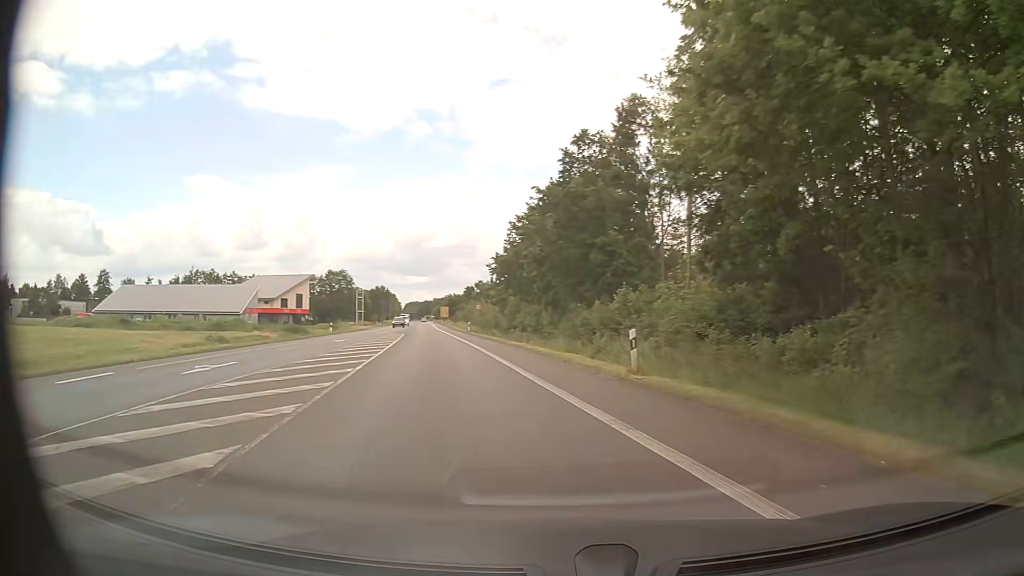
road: primary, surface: asphalt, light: Day
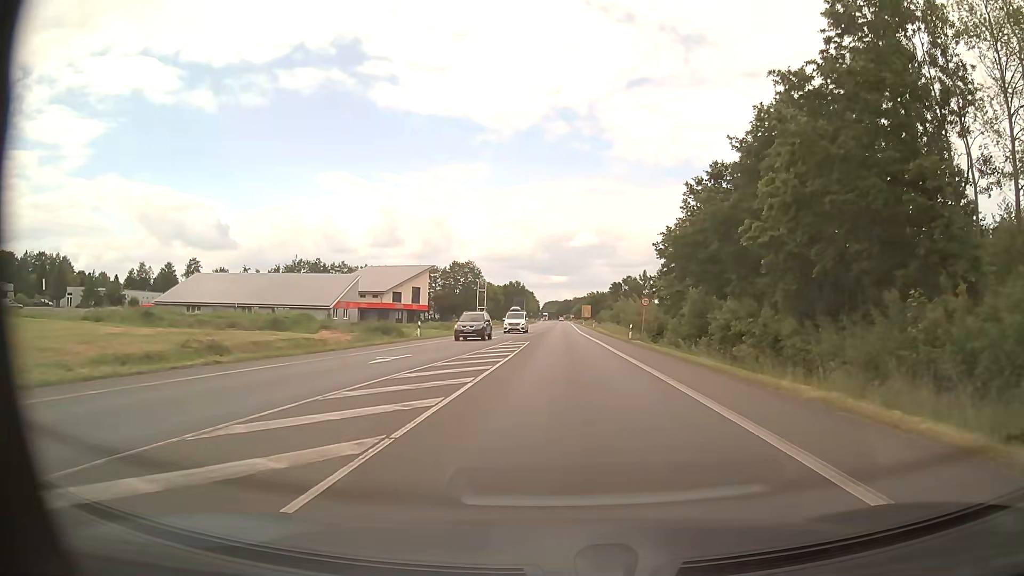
(-4.3, +22.5) m; -13°
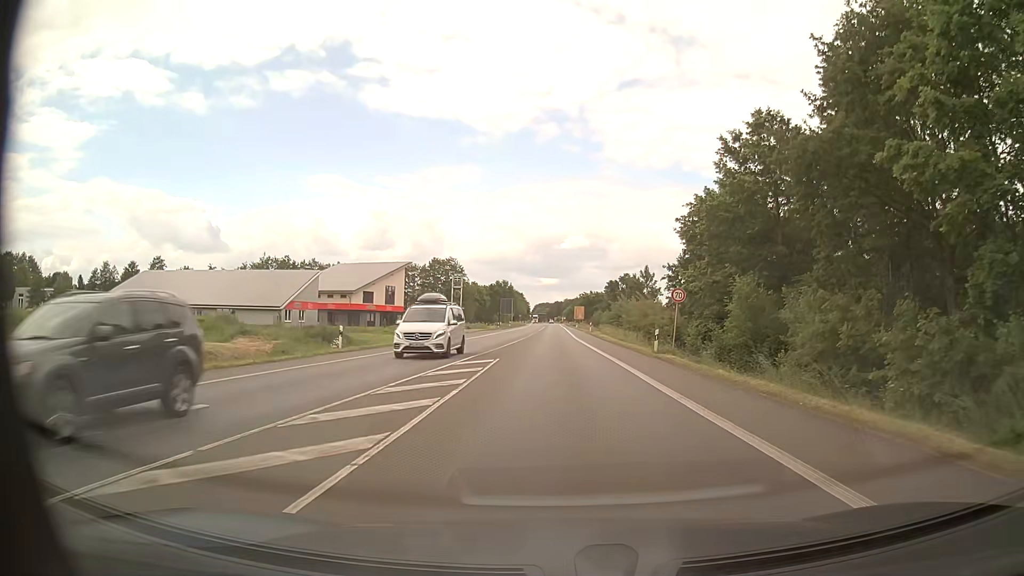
(+0.1, +14.8) m; +1°
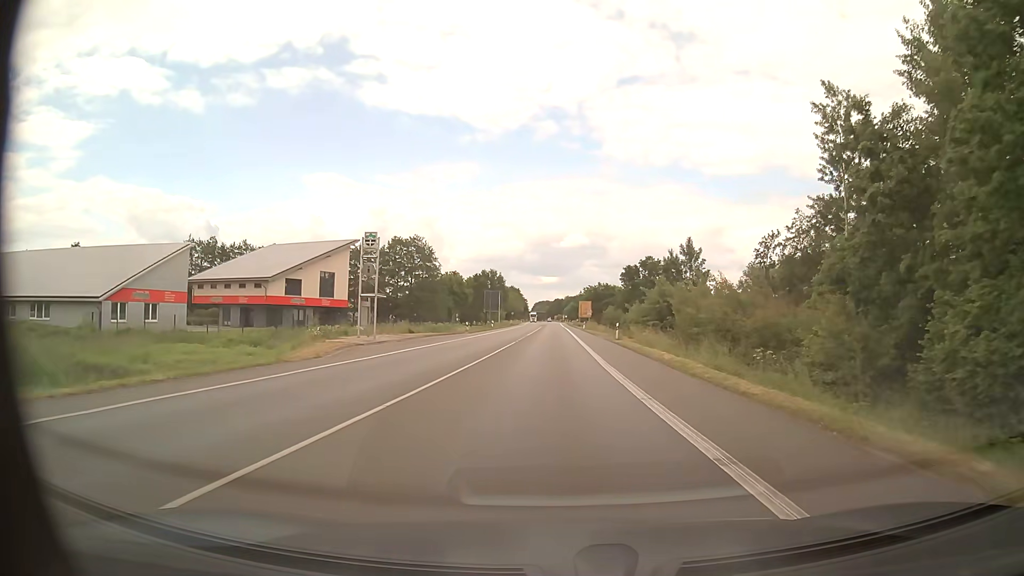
(+0.1, +35.6) m; 0°
(0, +10) (0, +20) (0, +30) (0, +40) (0, +50) (-1, +60) (-1, +70) (-1, +80) (-1, +90) (-1, +100) m
